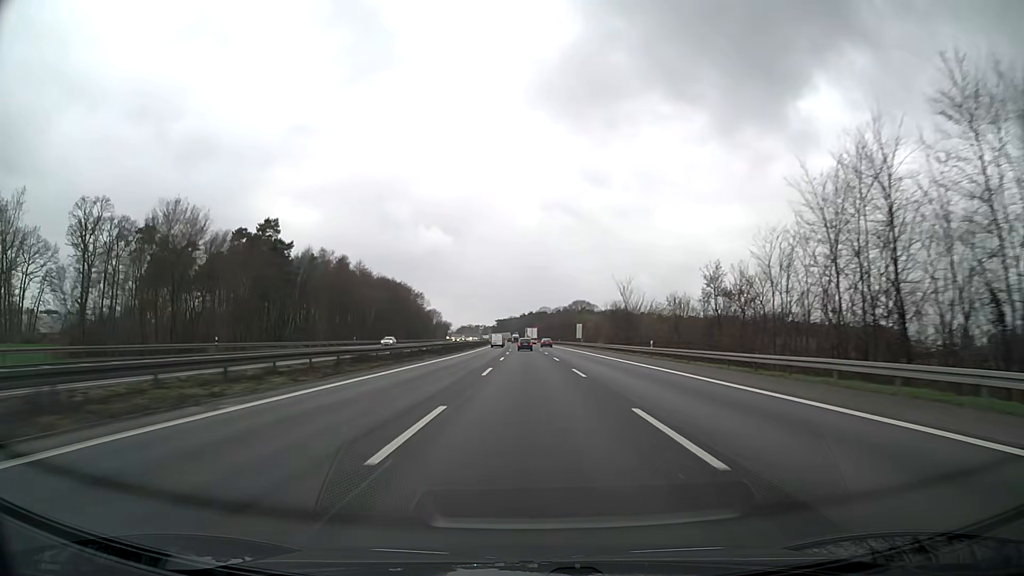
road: motorway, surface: asphalt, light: Day
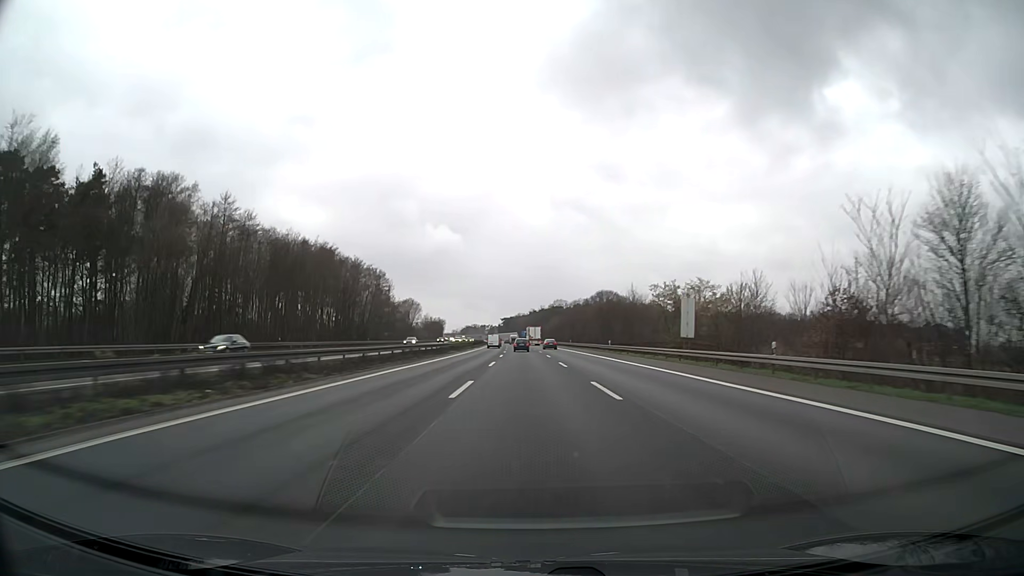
(-0.5, +82.7) m; -1°
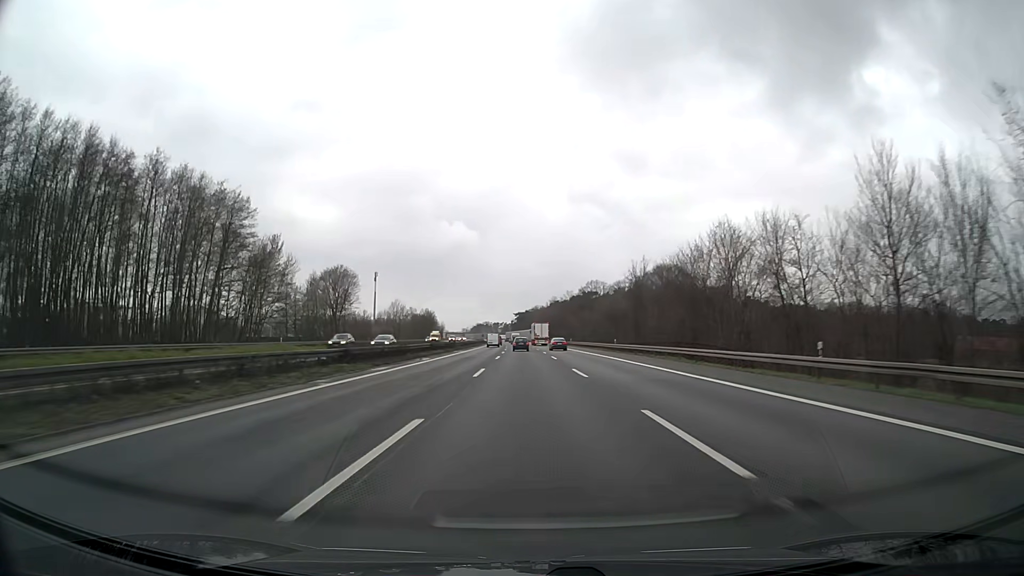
(-1.4, +100.3) m; -1°
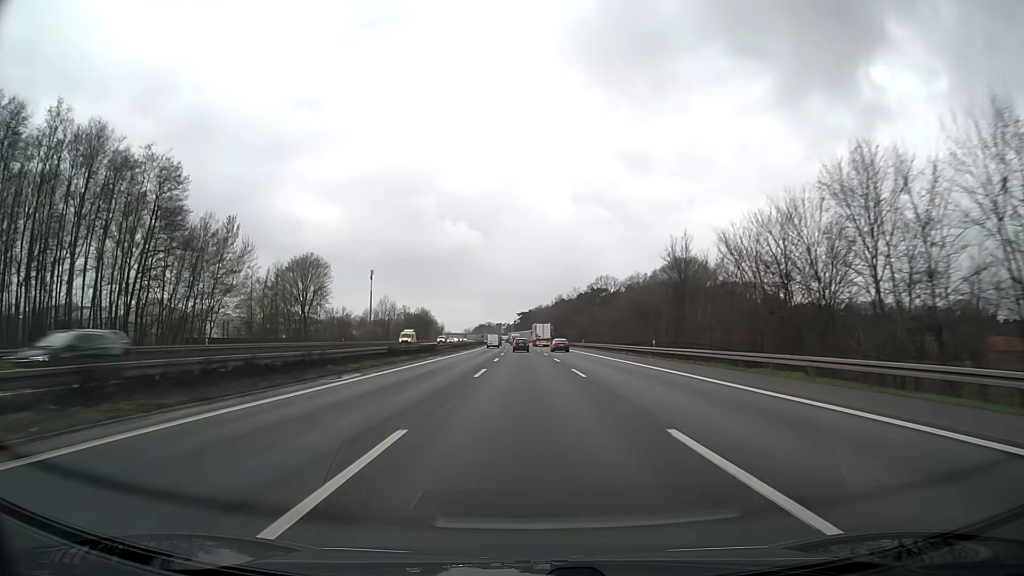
(-0.1, +19.6) m; 0°
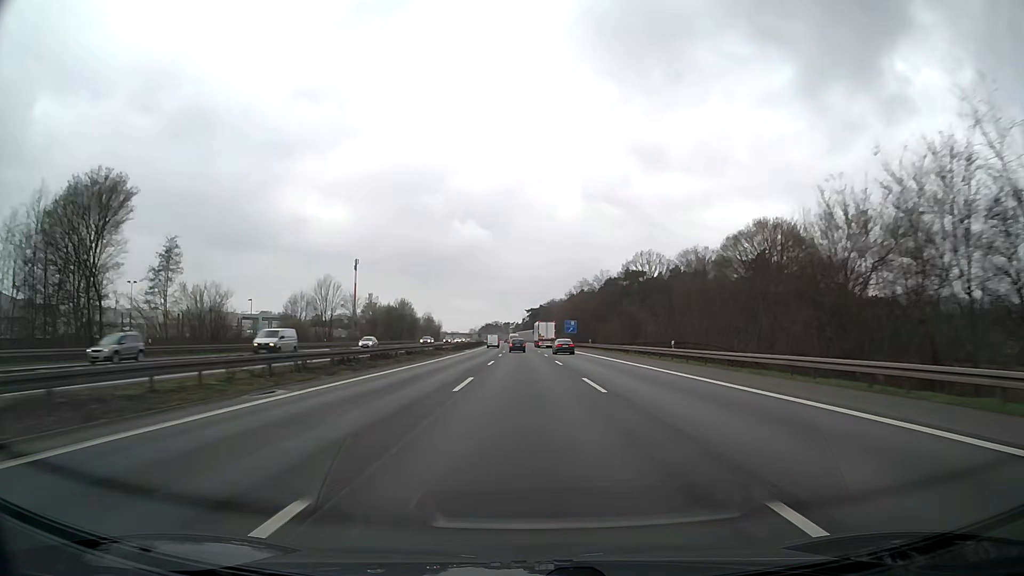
(-0.3, +58.2) m; -1°
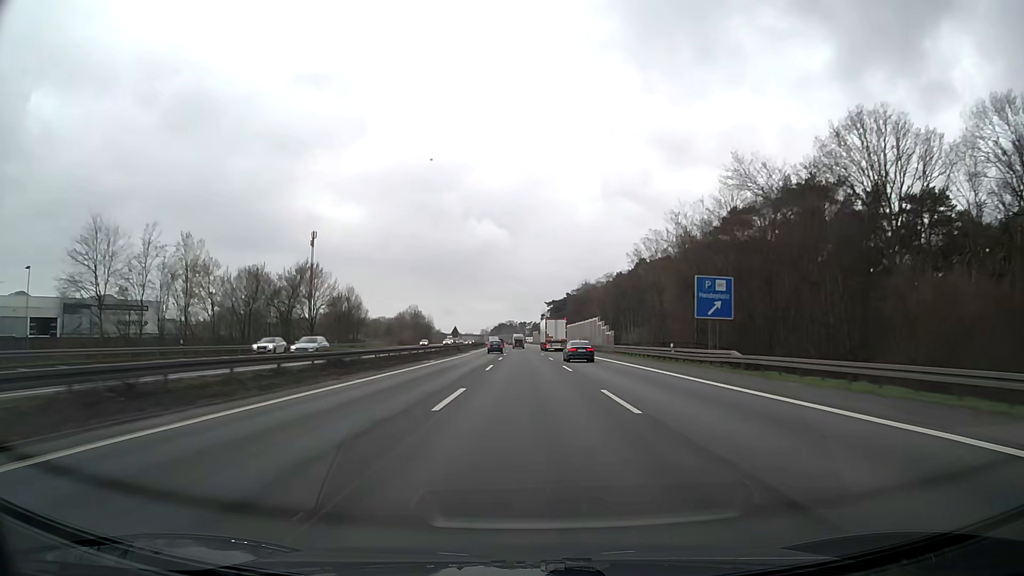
(-1.5, +96.0) m; -2°
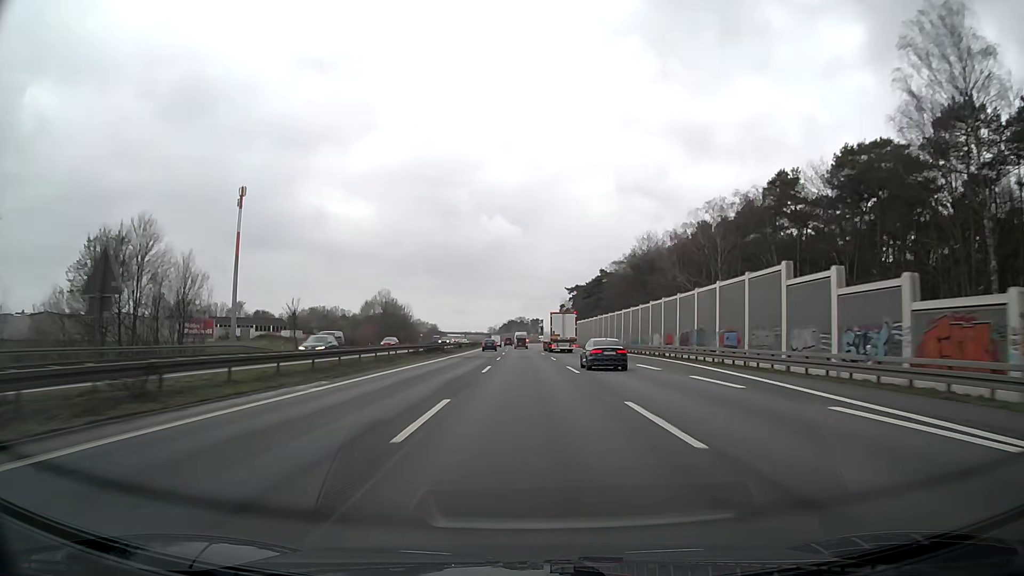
(-0.7, +76.8) m; -1°
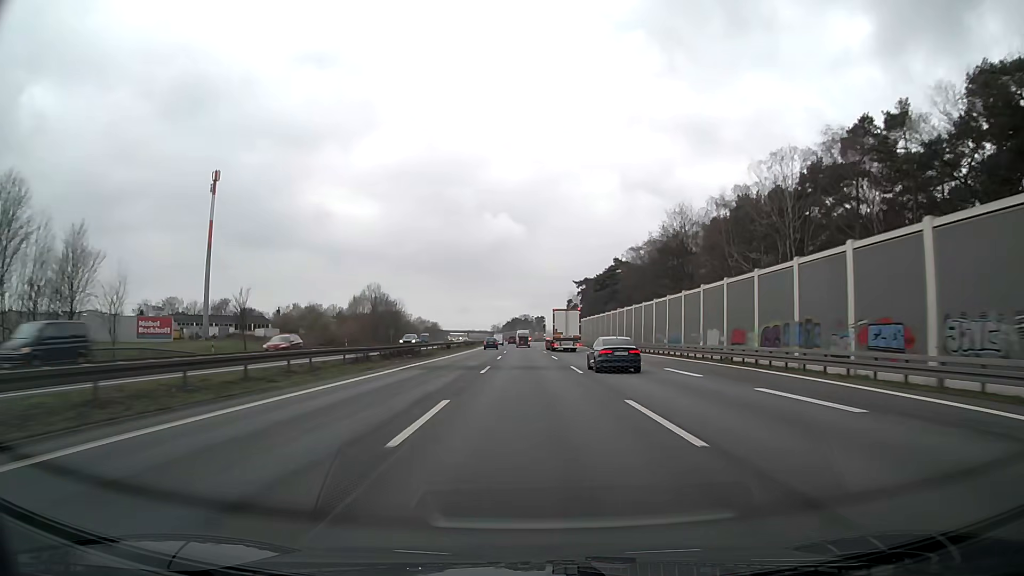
(-0.1, +19.0) m; 0°
(0, +10) (0, +20) (0, +30) (0, +40) (0, +50) (0, +60) (-1, +70) (-1, +80) (-1, +90) (-1, +100) m
